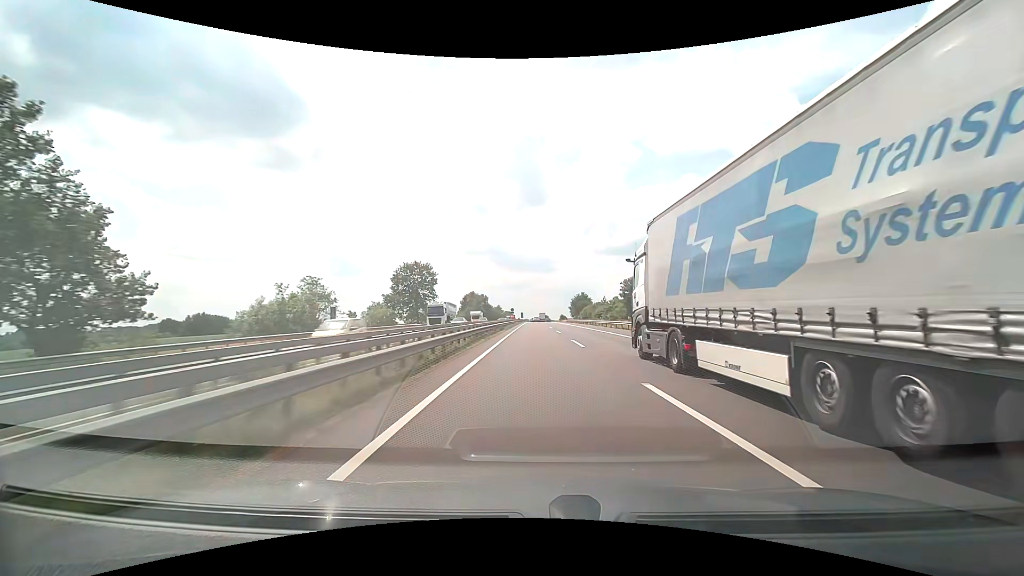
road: motorway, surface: asphalt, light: Day
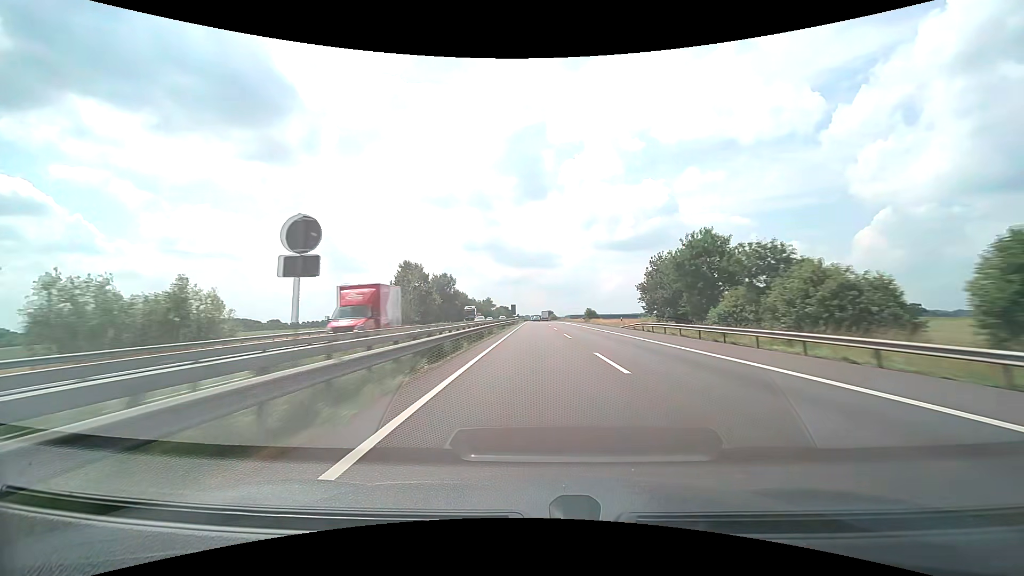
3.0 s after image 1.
(-0.4, +98.9) m; 0°
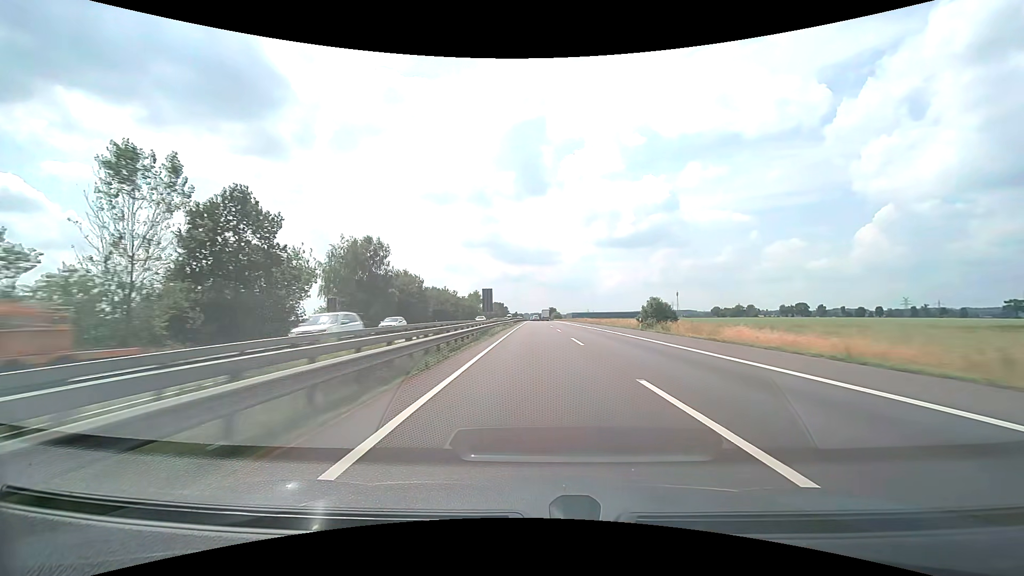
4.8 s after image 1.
(0.0, +60.8) m; 0°
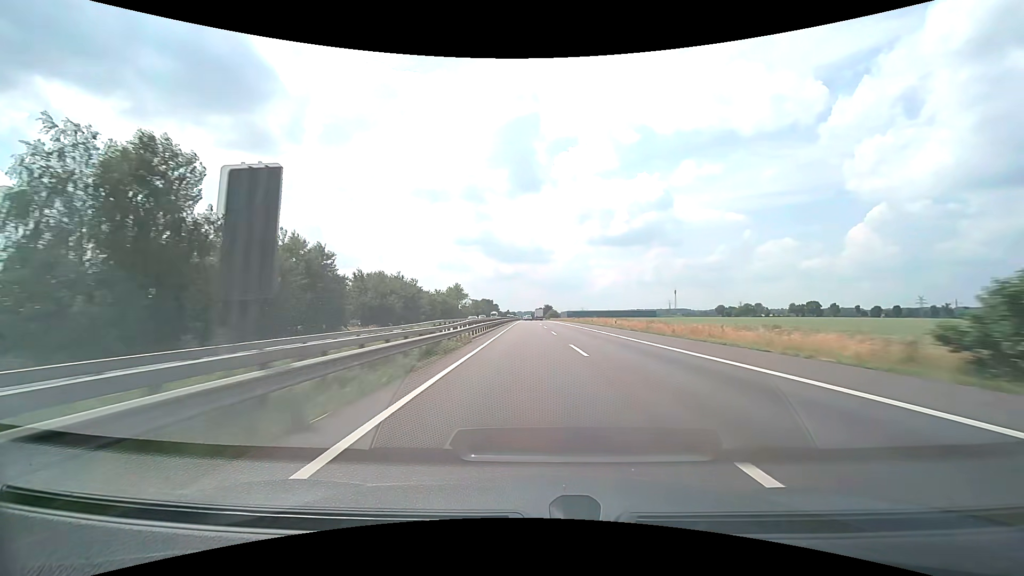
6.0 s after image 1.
(+0.1, +40.8) m; +1°
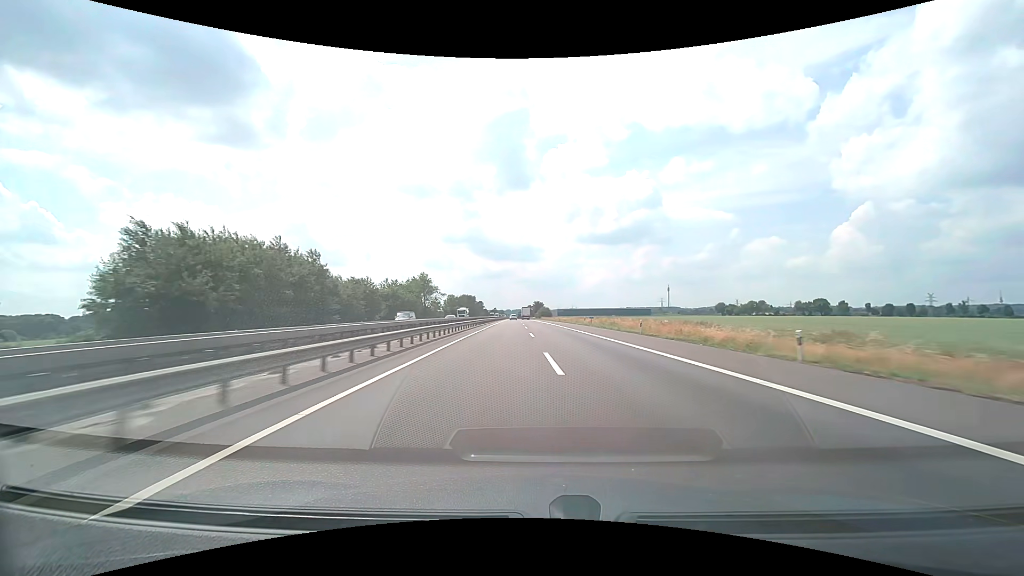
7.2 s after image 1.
(+0.5, +41.0) m; +1°
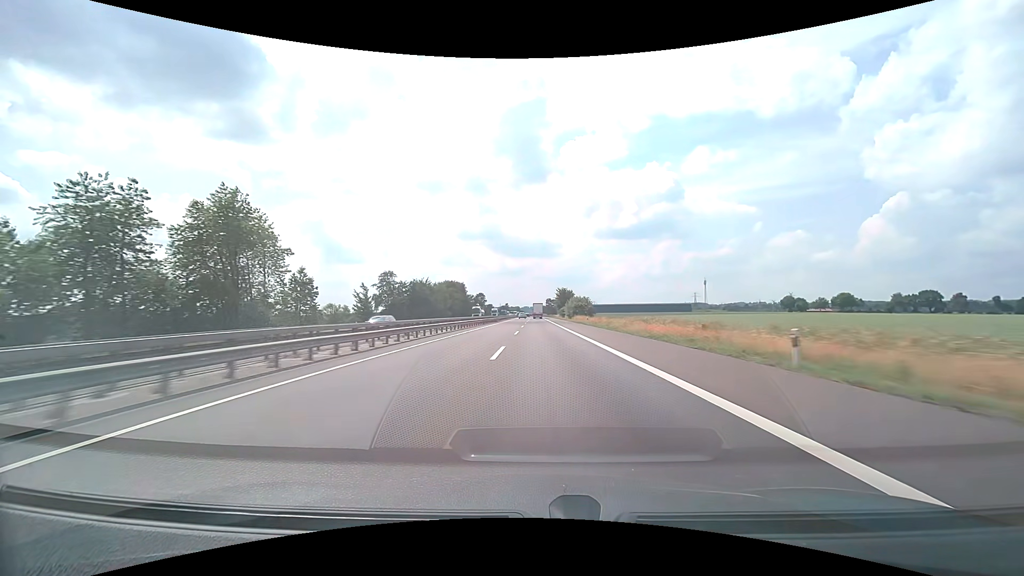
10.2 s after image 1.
(-1.0, +102.9) m; -2°
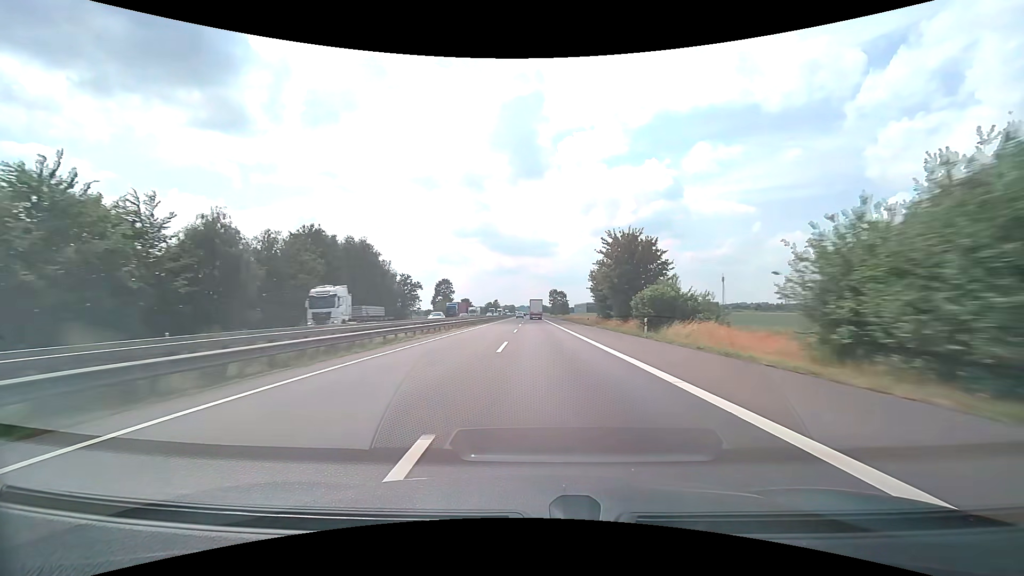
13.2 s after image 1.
(-0.3, +103.3) m; 0°
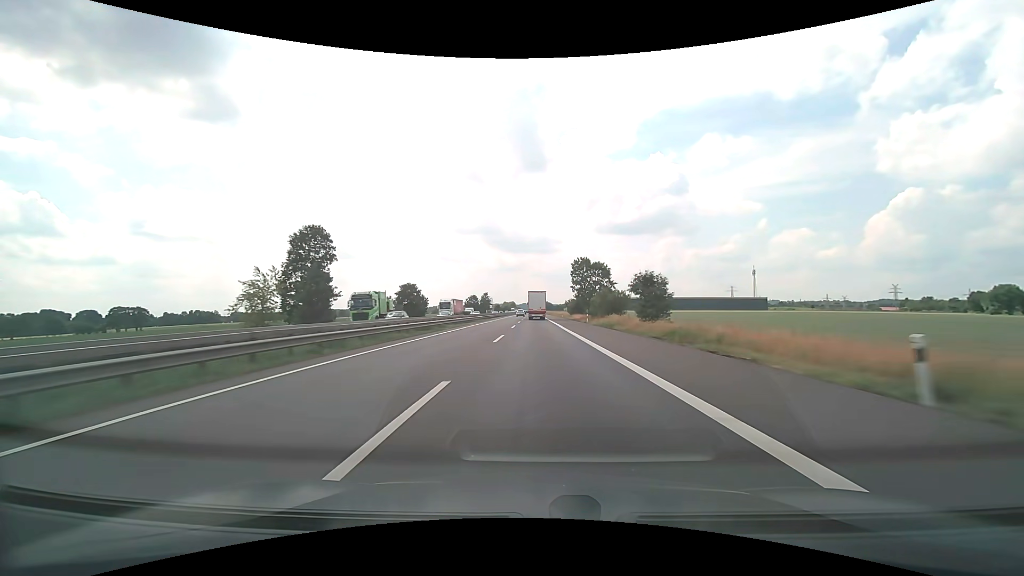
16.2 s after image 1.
(-0.1, +101.7) m; 0°
(0, +10) (0, +20) (0, +30) (0, +40) (0, +50) (0, +60) (0, +70) (0, +80) (0, +90) (0, +100) m
